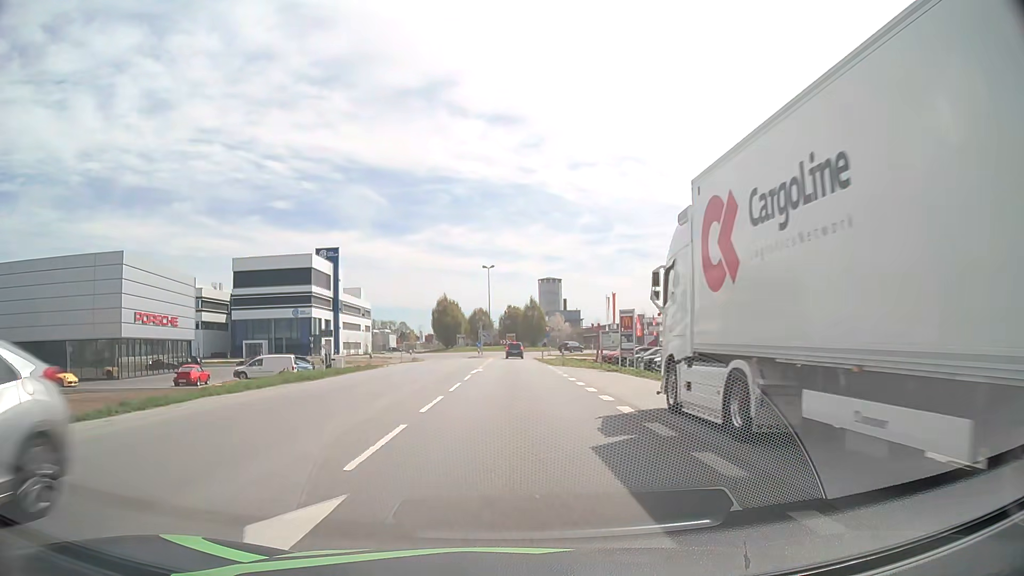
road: primary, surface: asphalt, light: Day
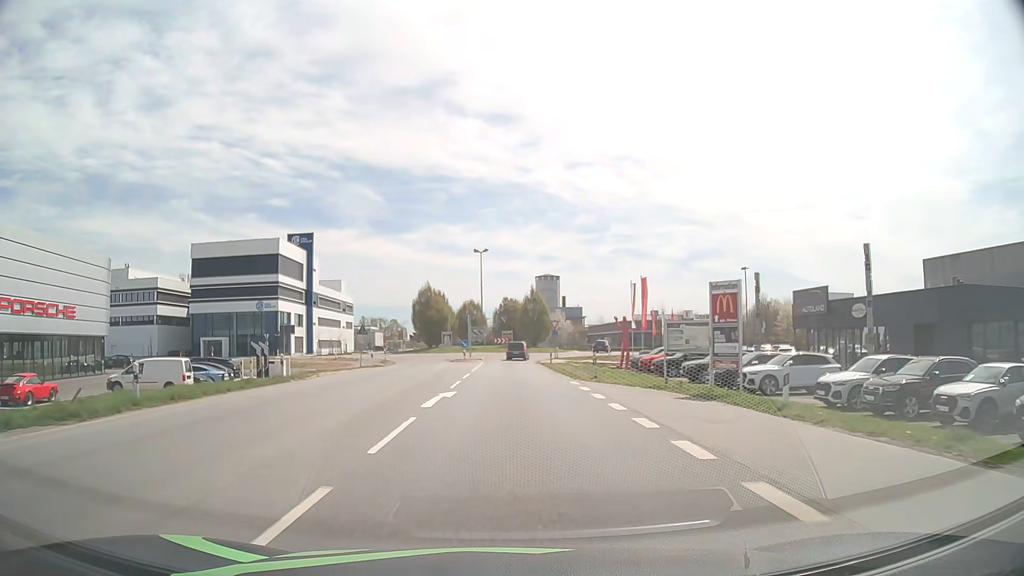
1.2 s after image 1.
(+0.5, +16.8) m; +2°
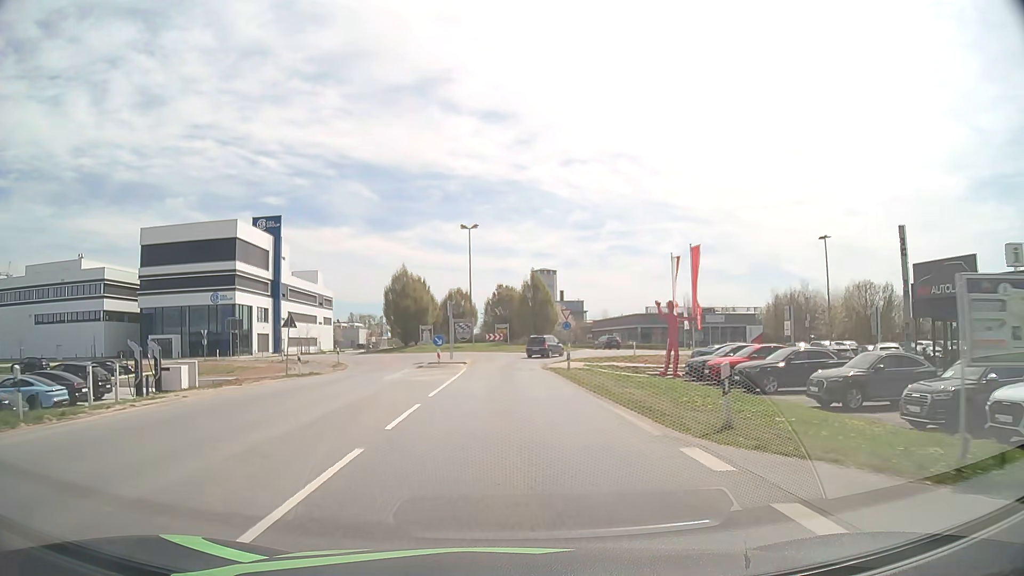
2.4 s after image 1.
(+0.1, +15.9) m; +1°
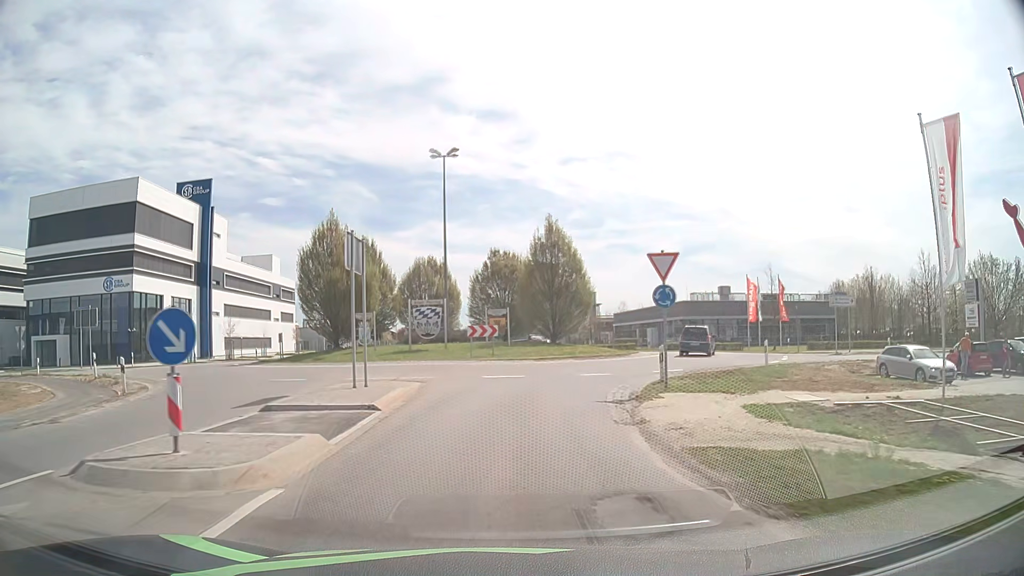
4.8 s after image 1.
(0.0, +27.2) m; 0°
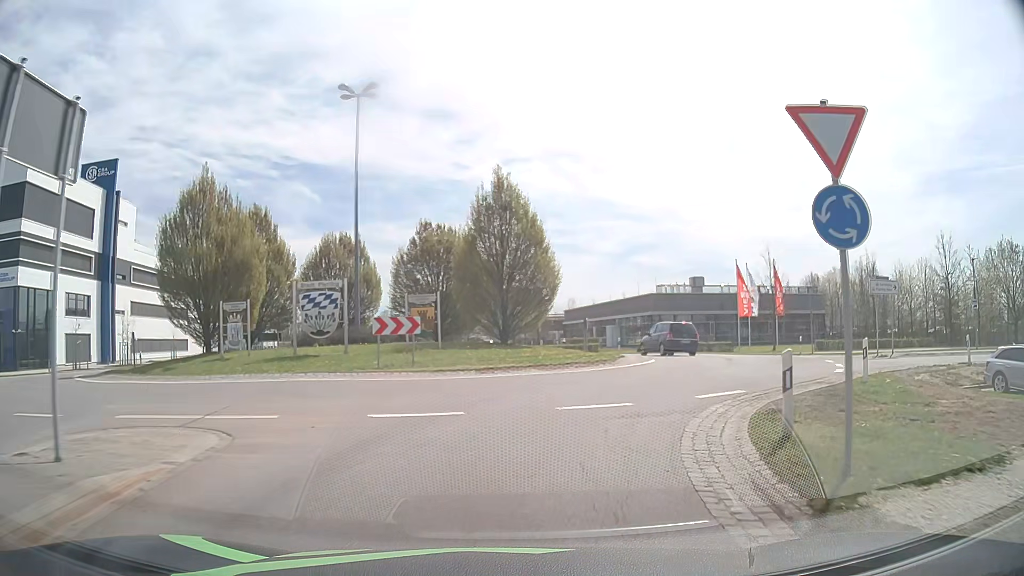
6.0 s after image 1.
(+0.2, +11.0) m; +4°
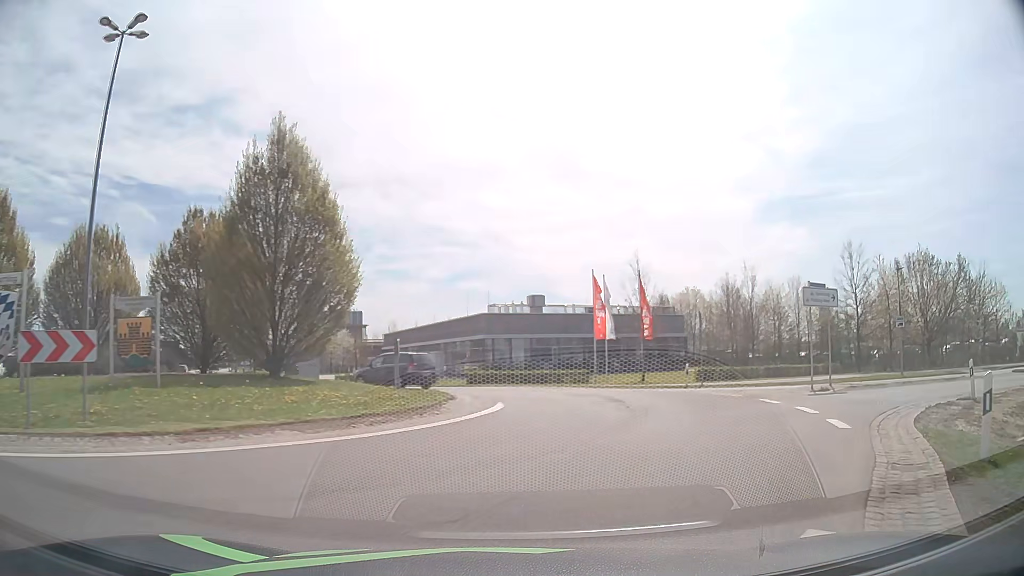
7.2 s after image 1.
(+1.1, +9.4) m; +16°
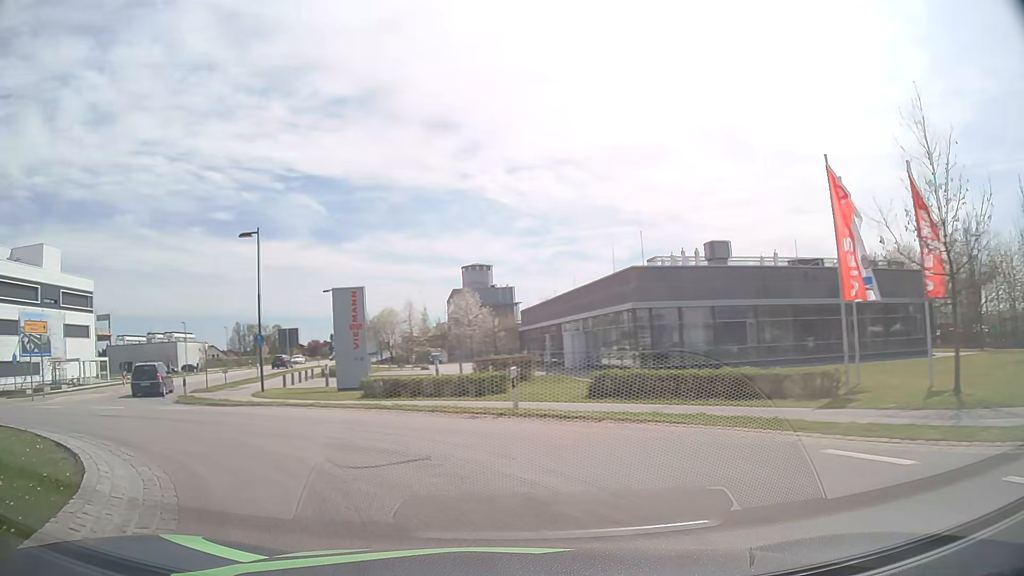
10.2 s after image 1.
(+1.4, +21.4) m; -14°
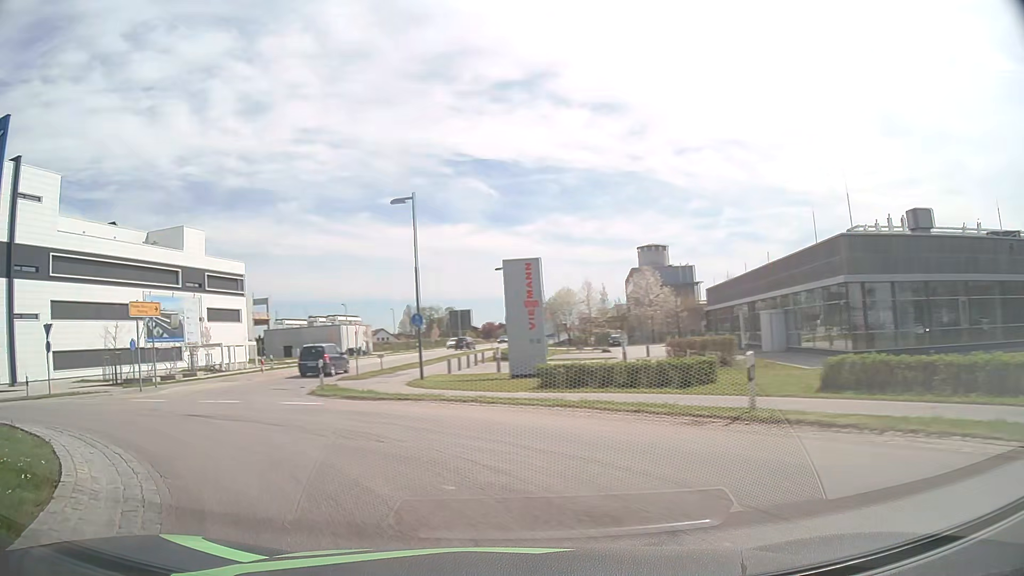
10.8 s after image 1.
(-0.6, +4.4) m; -15°
